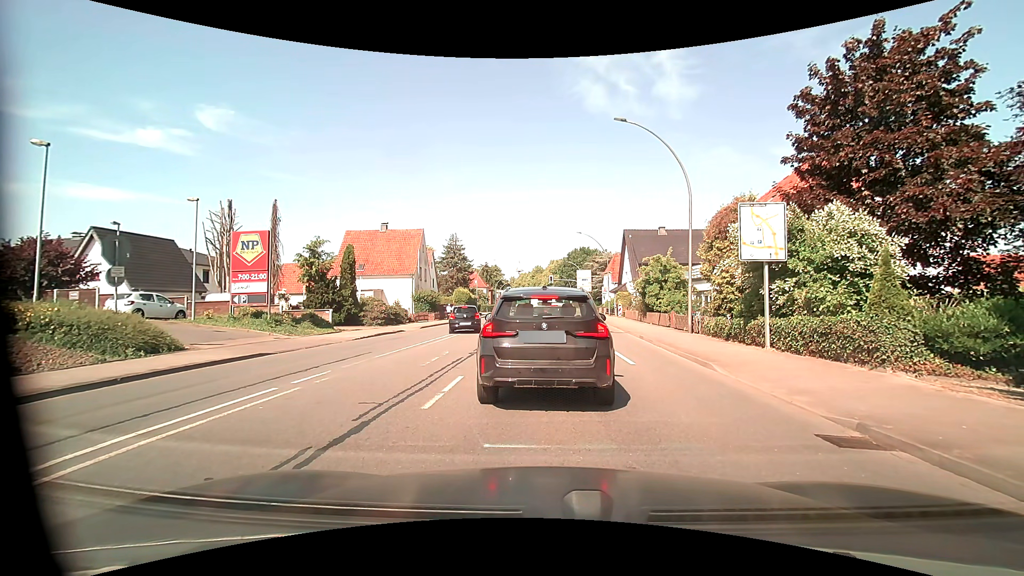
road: primary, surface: asphalt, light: Day
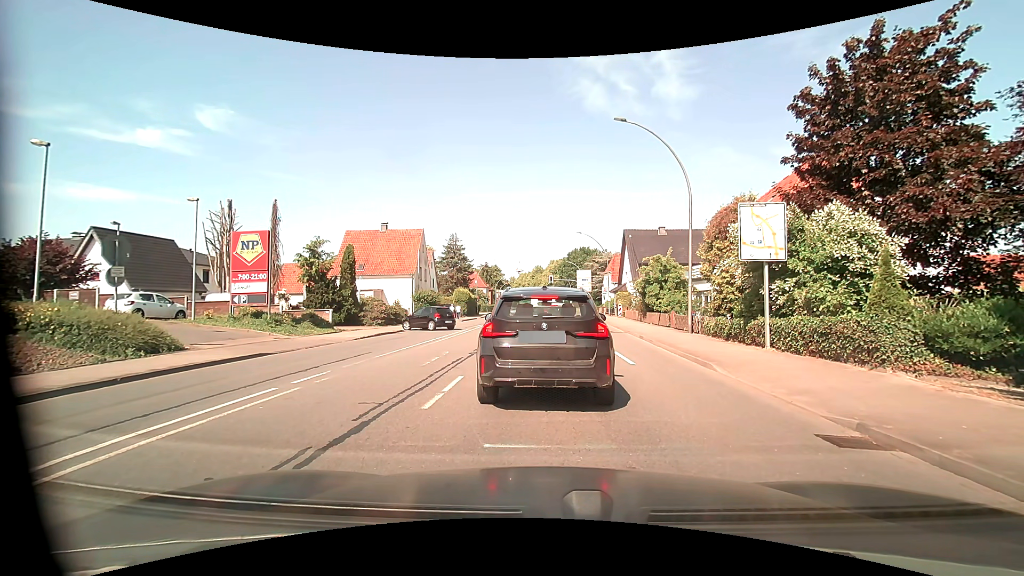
(0.0, 0.0) m; 0°
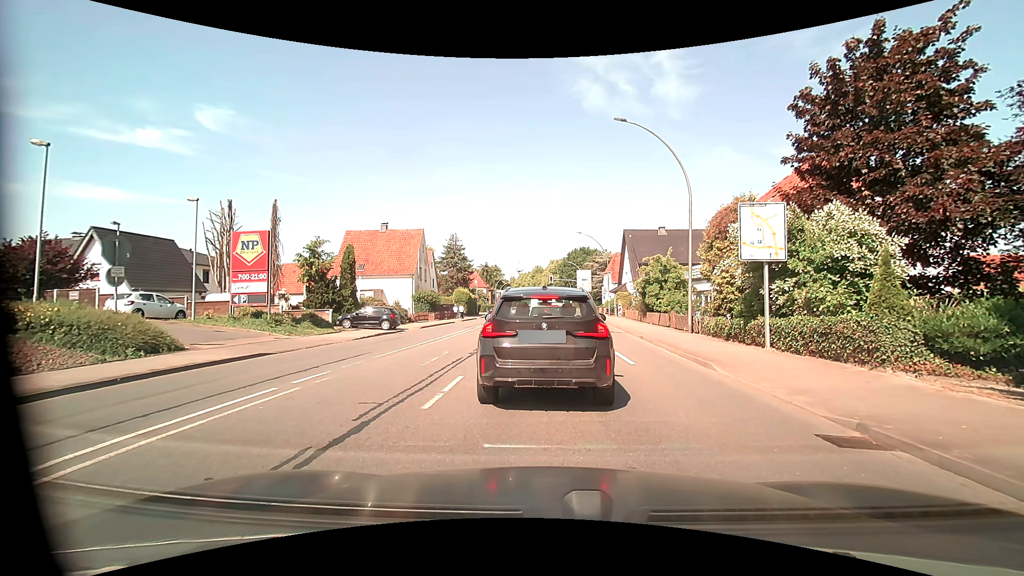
(0.0, 0.0) m; 0°
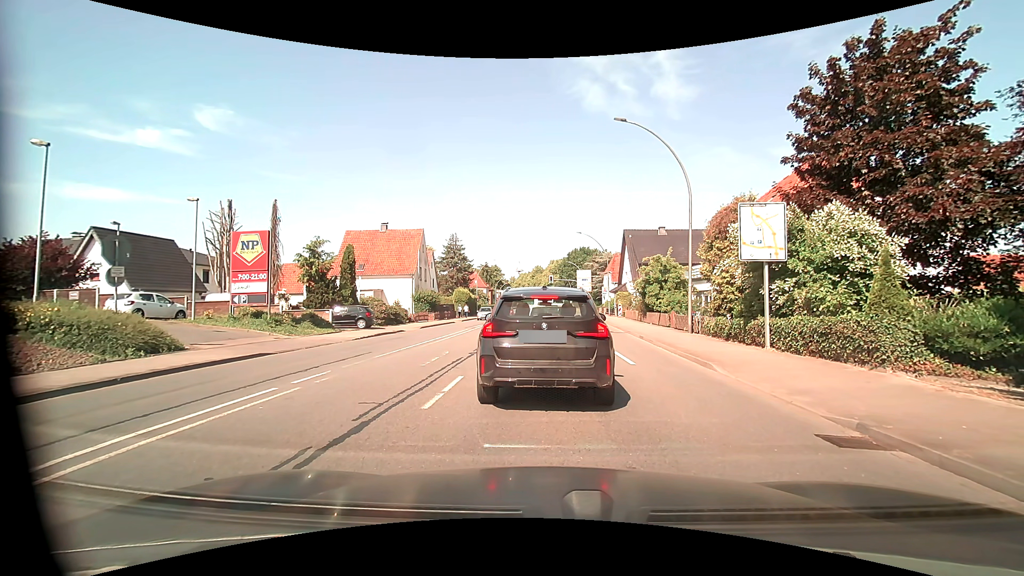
(0.0, 0.0) m; 0°
(0, +10) (0, +20) (+1, +30) (+1, +40) (+1, +50) (+1, +60) (+1, +70) (+1, +80) (+1, +90) (+2, +100) m
